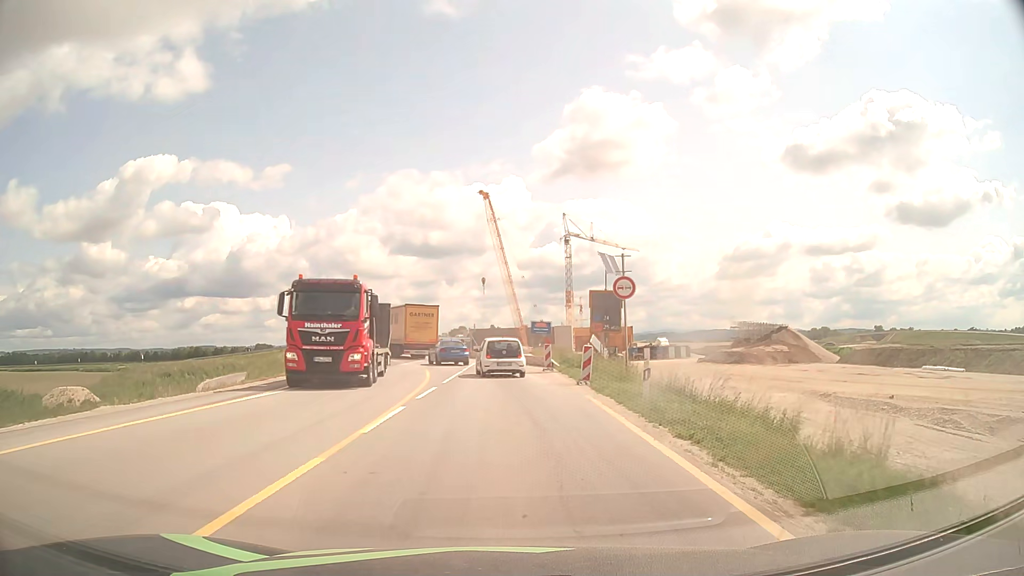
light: Day
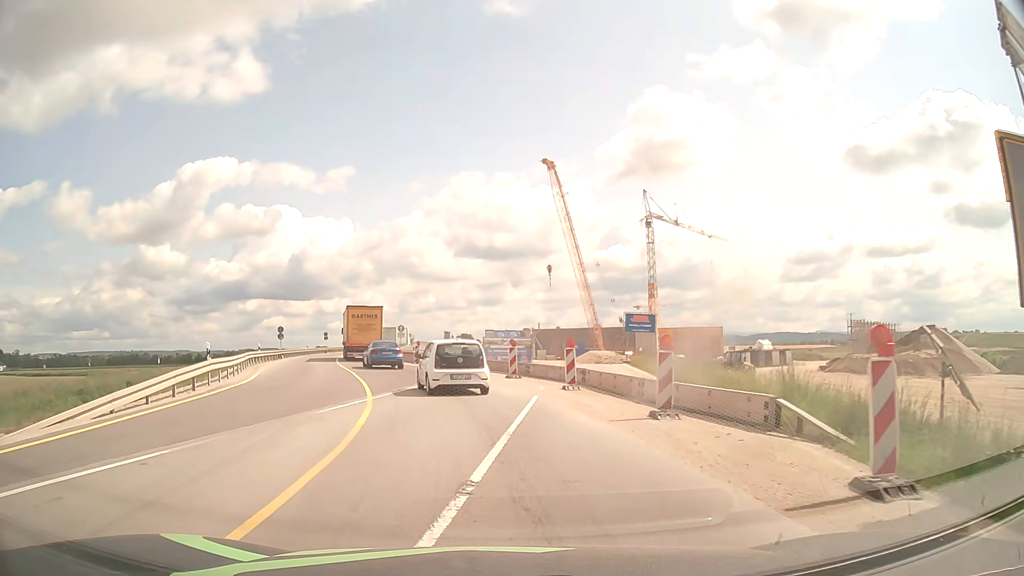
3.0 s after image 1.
(-0.7, +24.4) m; -5°
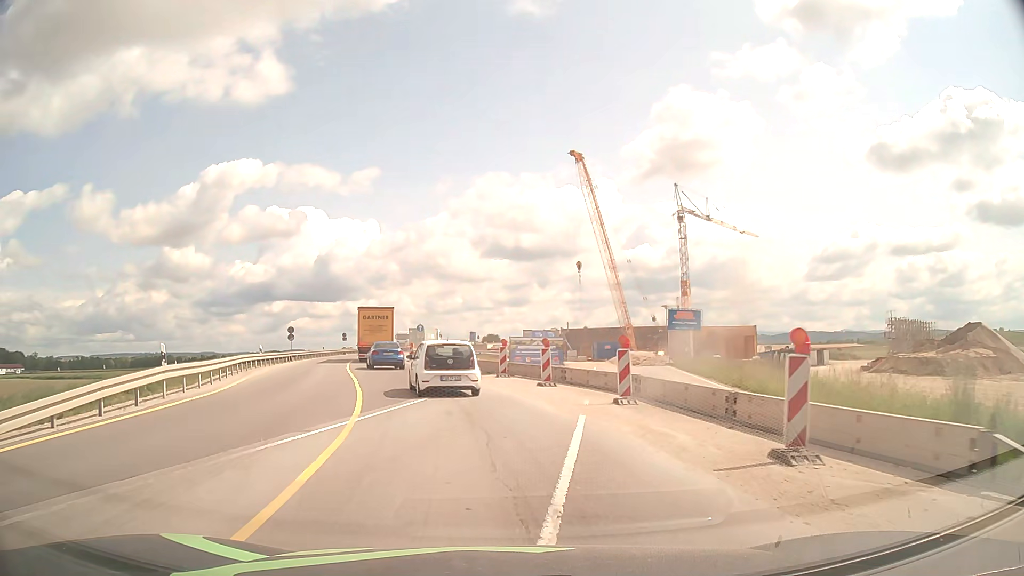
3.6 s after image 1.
(-0.1, +4.7) m; -2°
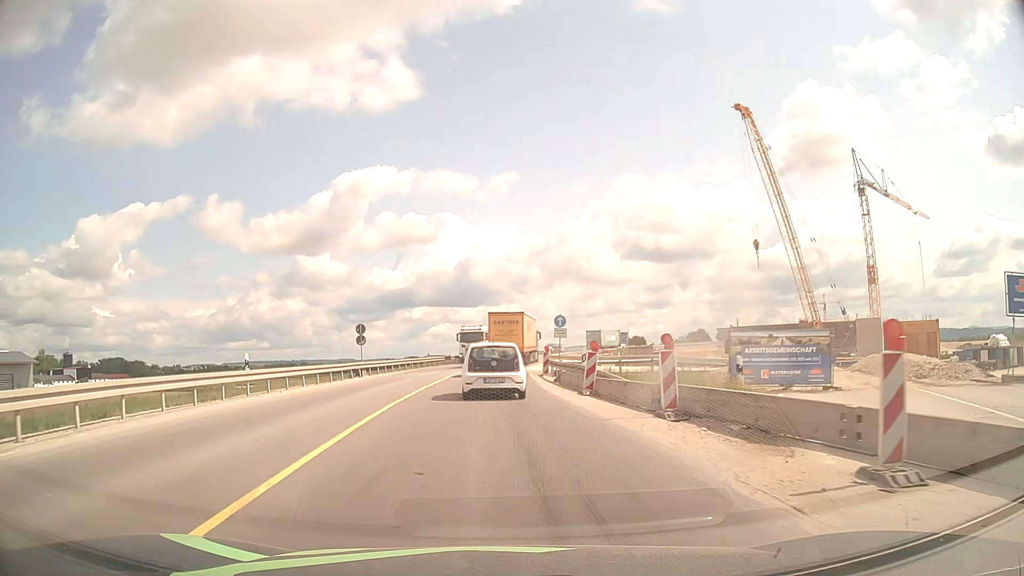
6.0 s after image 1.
(-2.2, +20.5) m; -11°
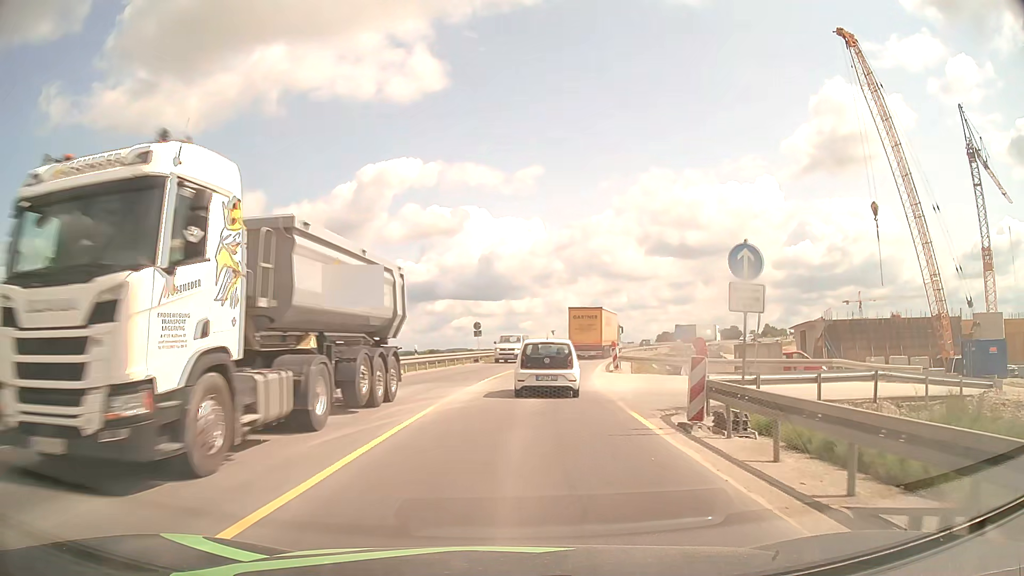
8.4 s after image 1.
(-1.3, +22.3) m; -4°
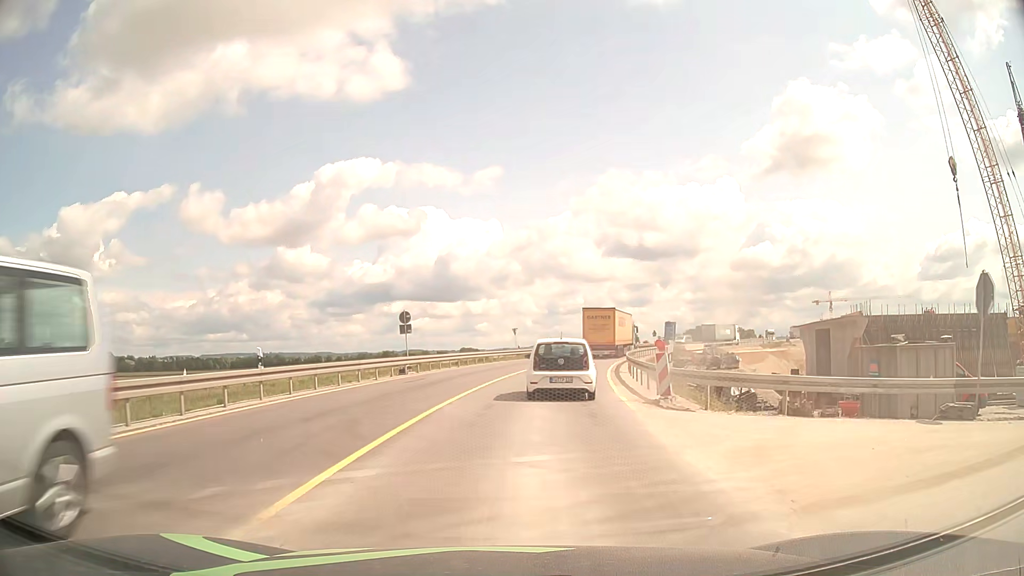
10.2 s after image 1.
(+0.5, +17.5) m; +3°
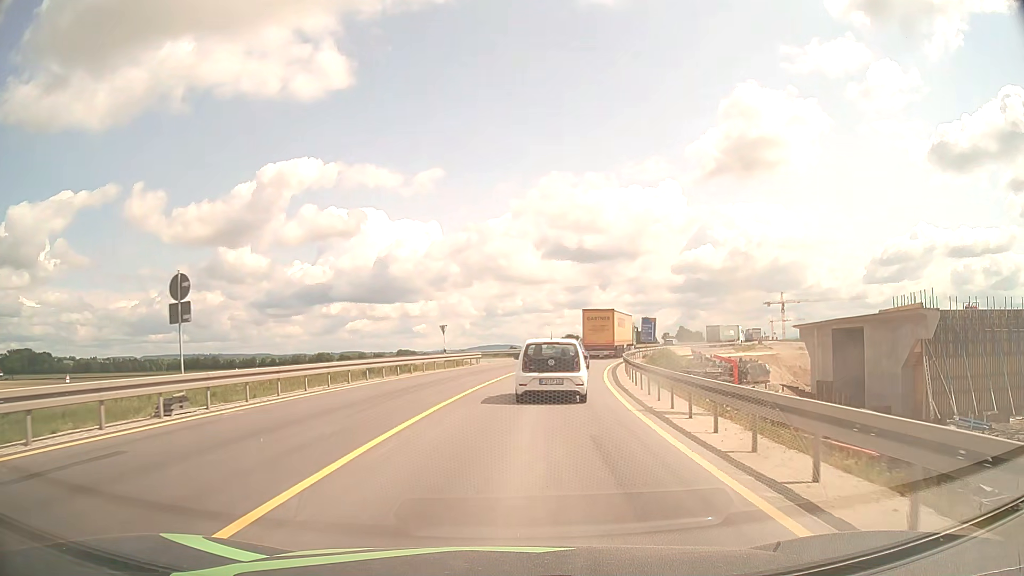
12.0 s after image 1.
(+0.8, +18.2) m; +6°
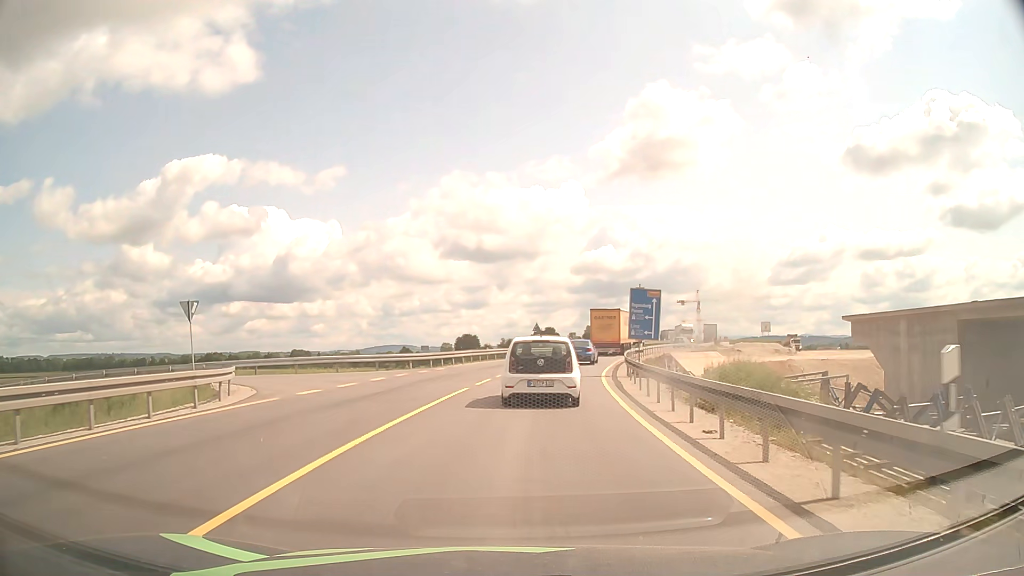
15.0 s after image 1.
(+2.2, +31.2) m; +9°
(0, +10) (+1, +20) (+2, +30) (+4, +40) (+6, +50) (+9, +59) (+12, +69) (+16, +78) (+20, +87) (+24, +96) m
